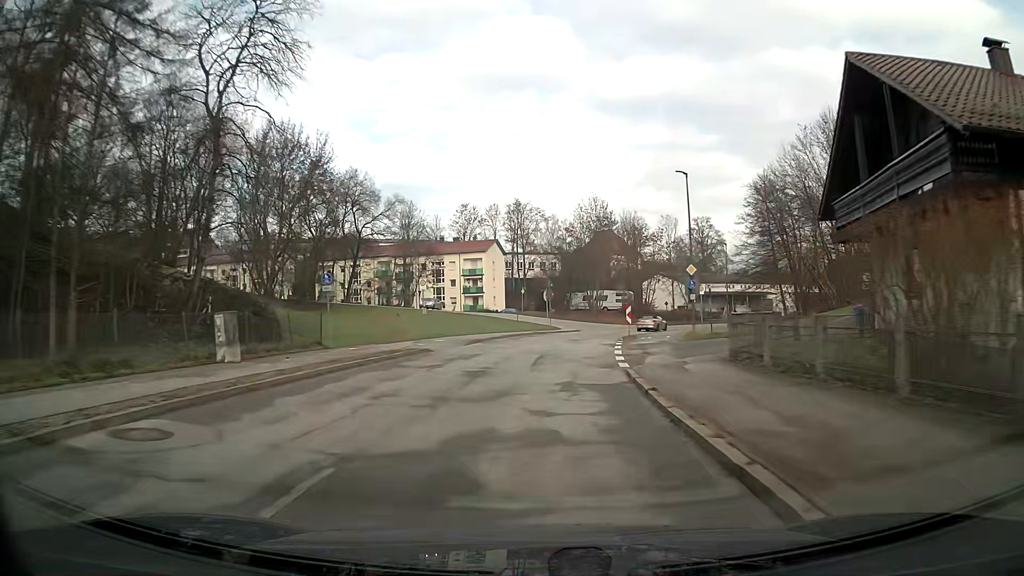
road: unclassified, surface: asphalt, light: Day
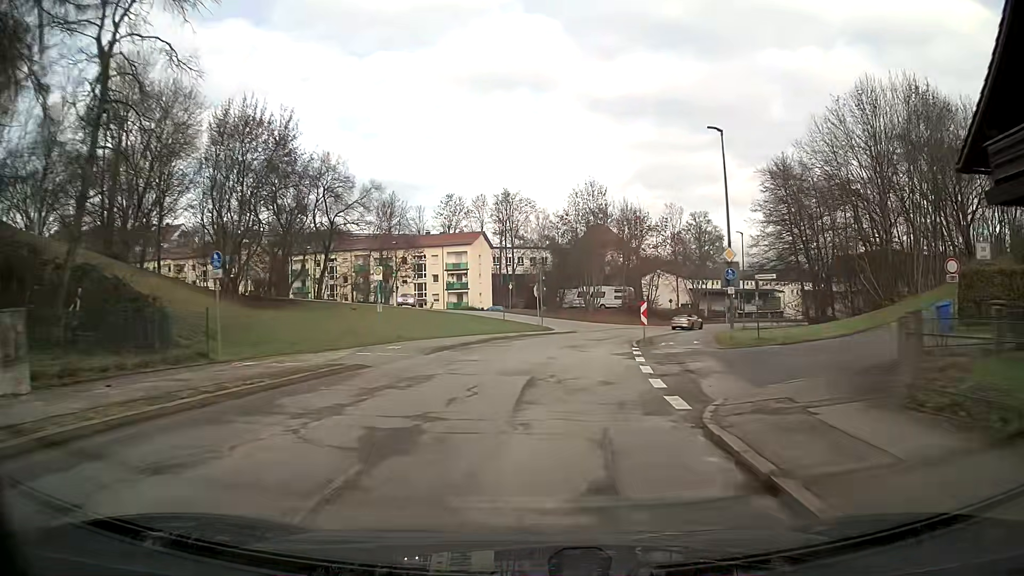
(+0.1, +8.4) m; +1°
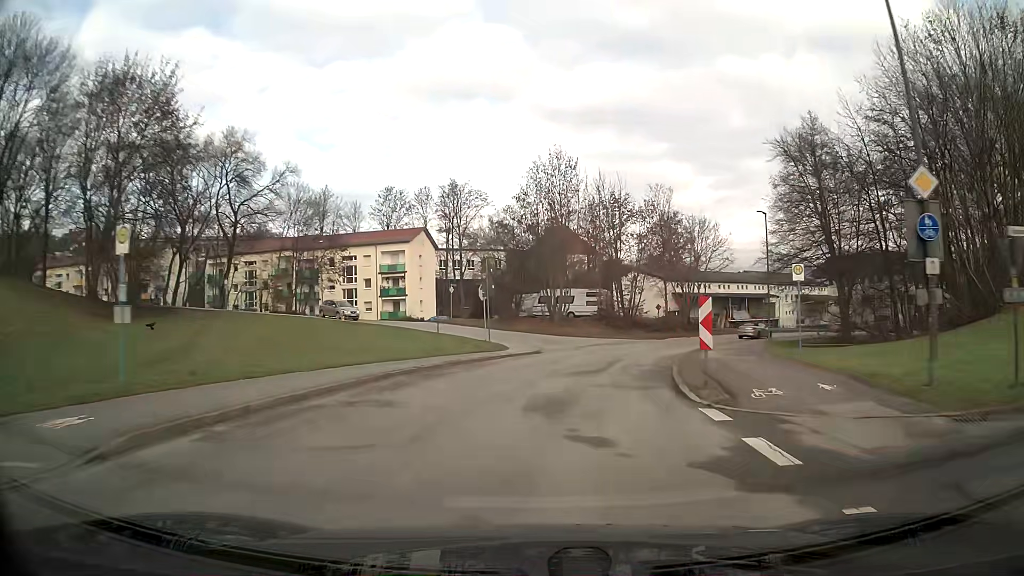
(+0.6, +16.0) m; +5°
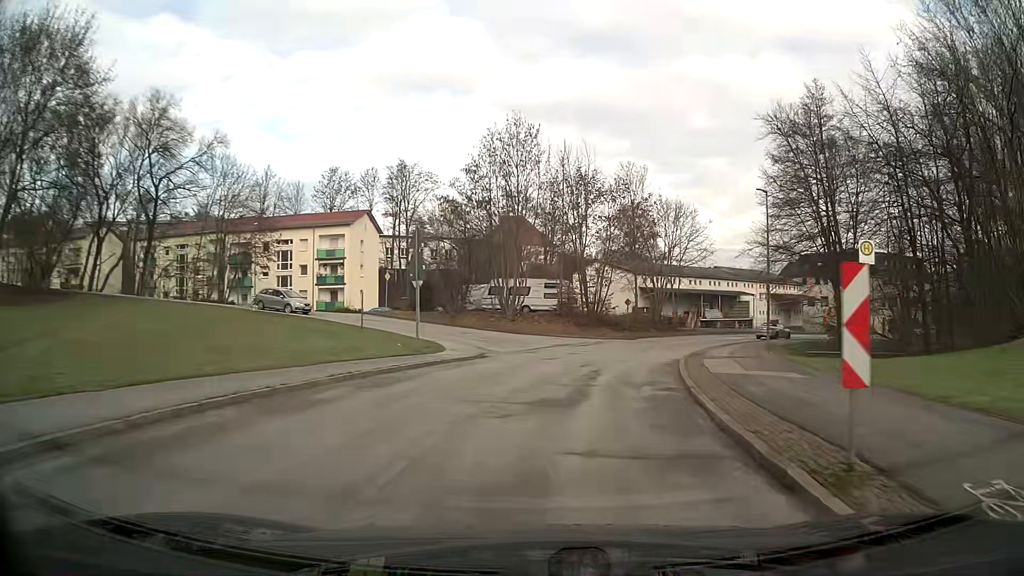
(+0.3, +7.7) m; +4°
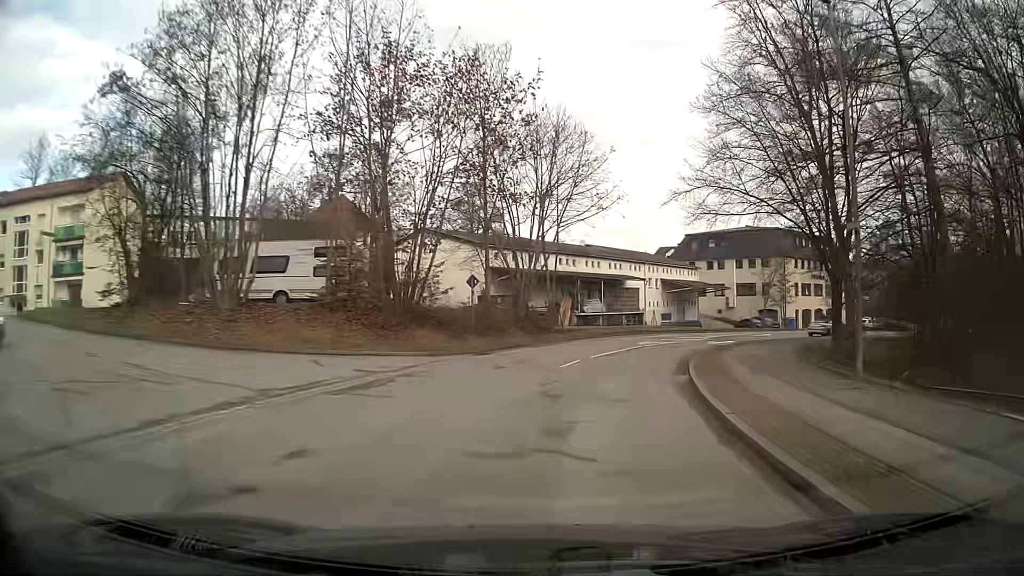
(+2.7, +22.9) m; +14°
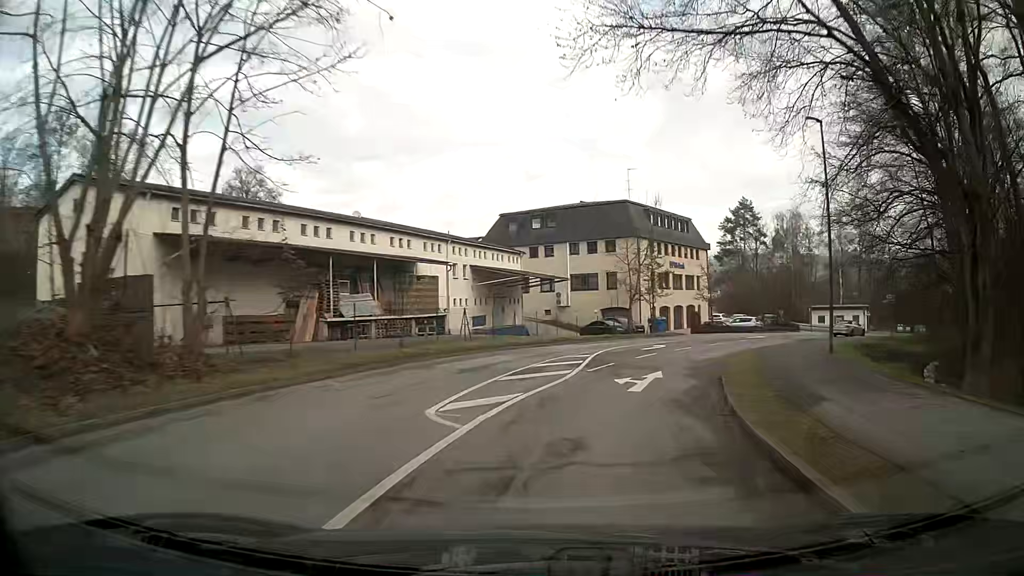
(+3.2, +22.3) m; +17°
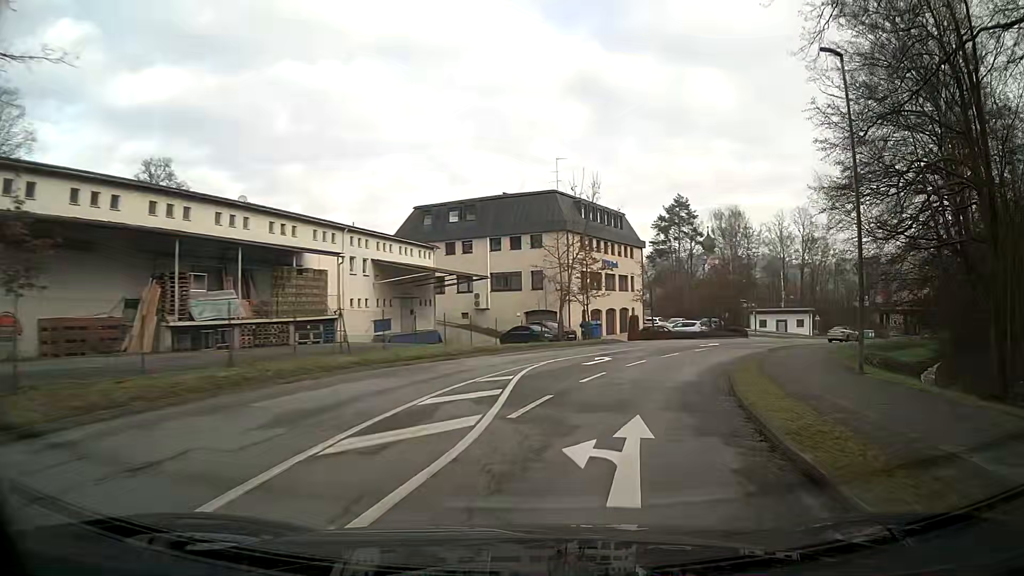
(+0.4, +7.4) m; +7°
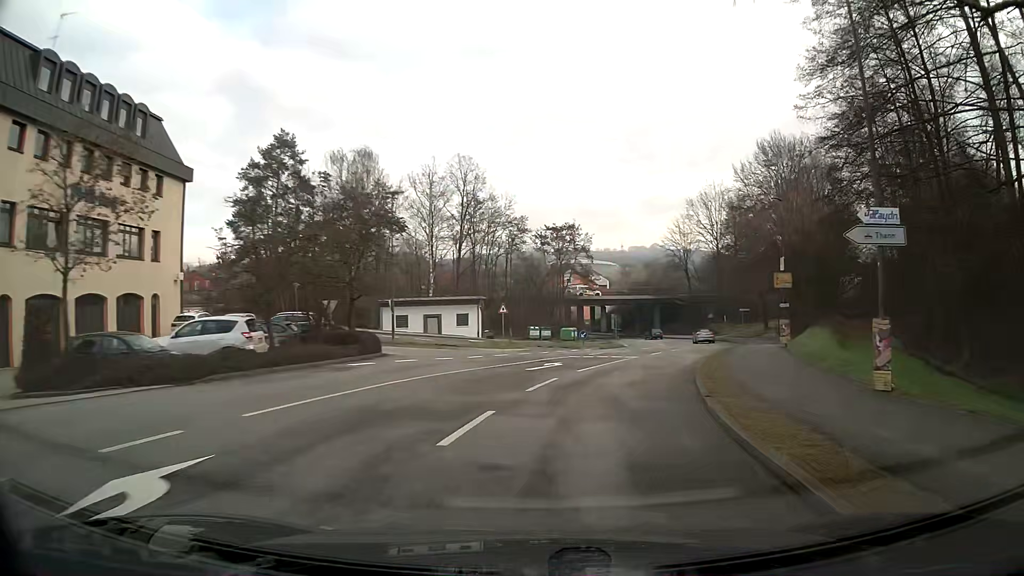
(+10.5, +36.3) m; +31°
(+1, +10) (+2, +20) (+5, +29) (+8, +39) (+11, +49) (+13, +58) (+14, +68) (+14, +78) (+13, +88) (+12, +98) m
